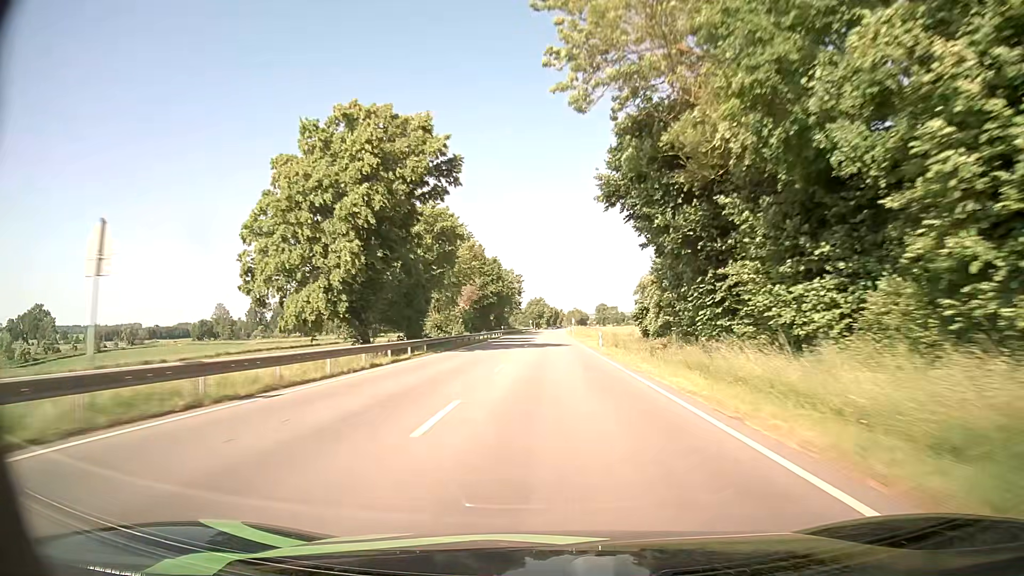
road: primary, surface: asphalt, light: Day
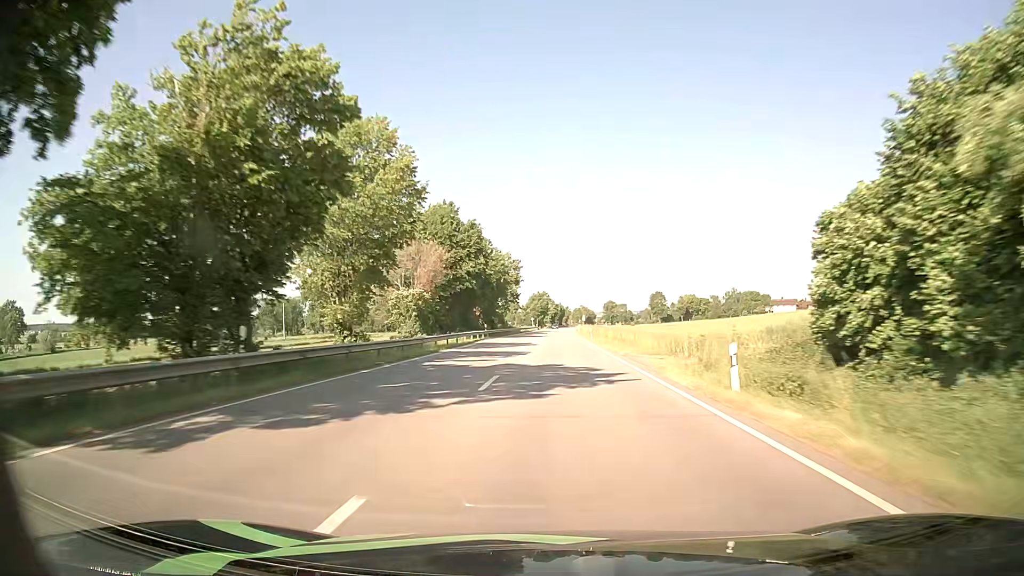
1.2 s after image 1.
(-0.1, +31.2) m; 0°
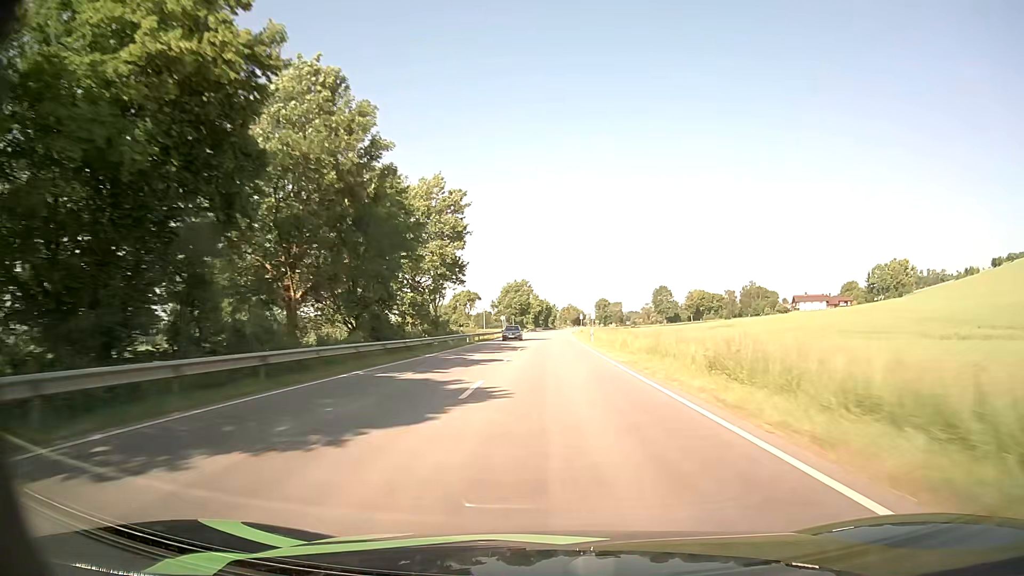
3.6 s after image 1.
(-0.1, +62.1) m; 0°
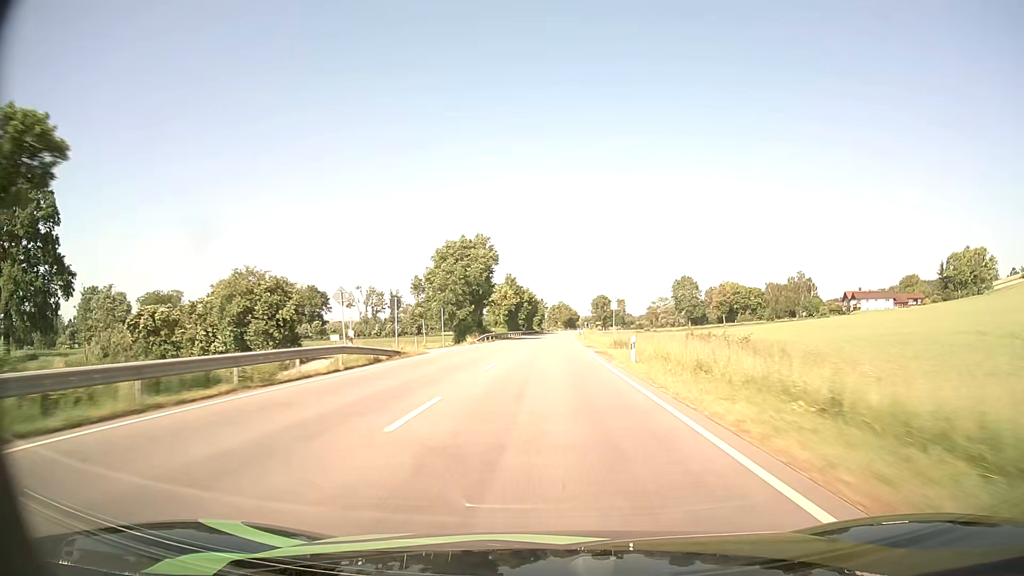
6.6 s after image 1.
(+0.9, +76.8) m; +1°
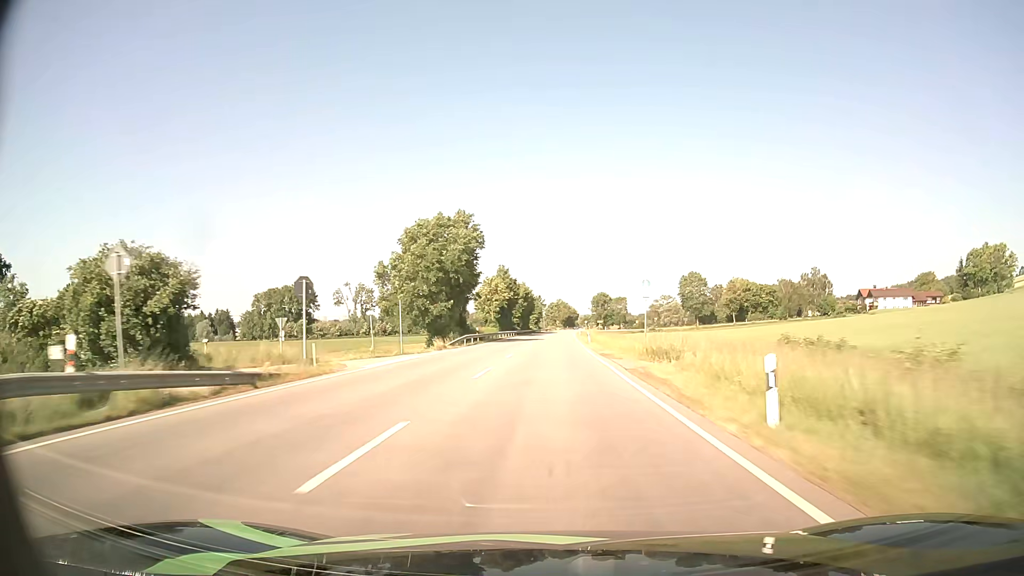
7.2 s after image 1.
(0.0, +15.3) m; 0°
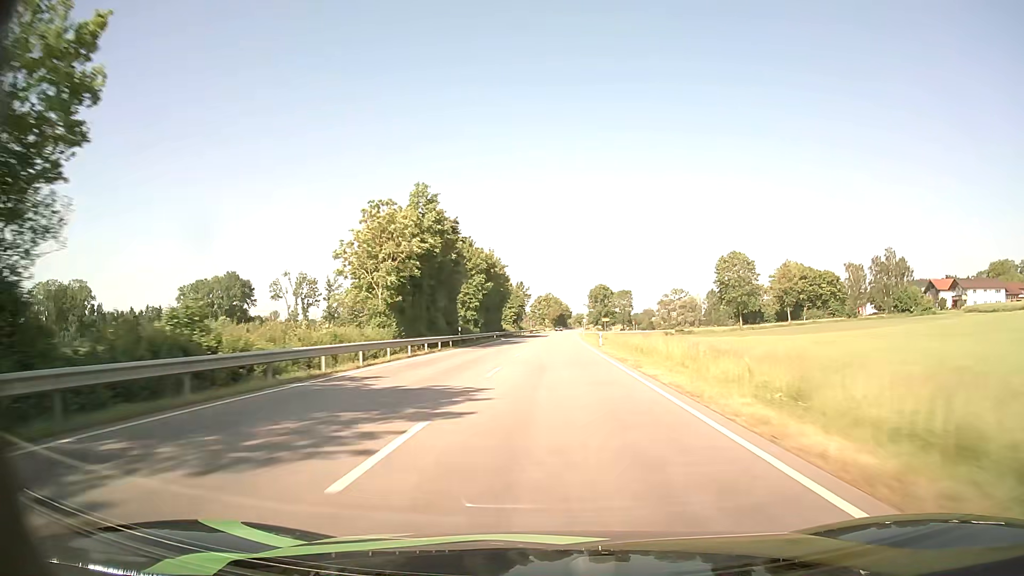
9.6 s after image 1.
(+0.5, +61.0) m; +1°
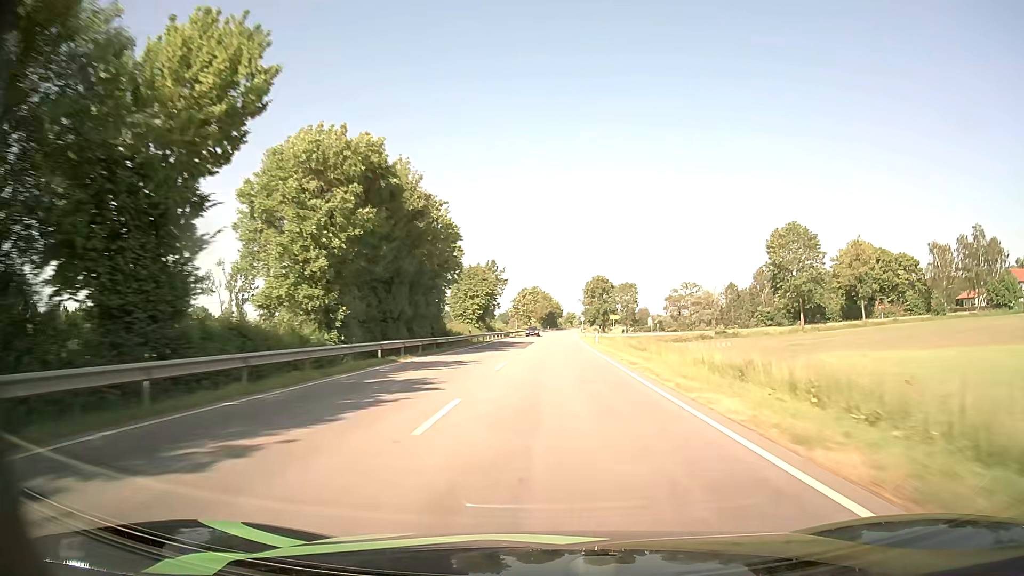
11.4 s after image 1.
(+0.4, +45.6) m; +1°
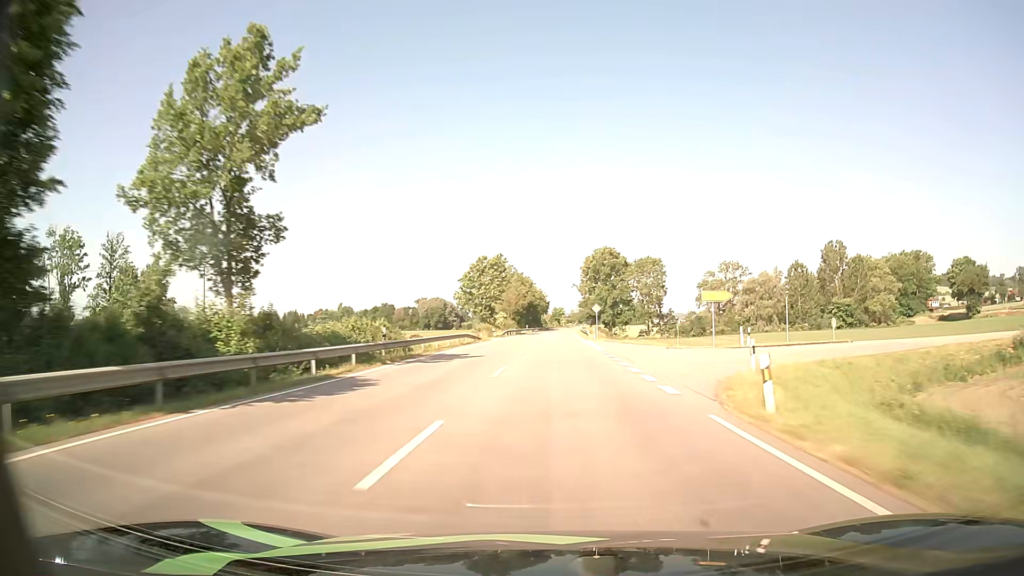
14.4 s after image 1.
(+0.9, +75.9) m; +1°
(0, +10) (0, +20) (0, +30) (0, +40) (0, +50) (0, +60) (+1, +70) (+1, +80) (+1, +90) (+1, +100) m
